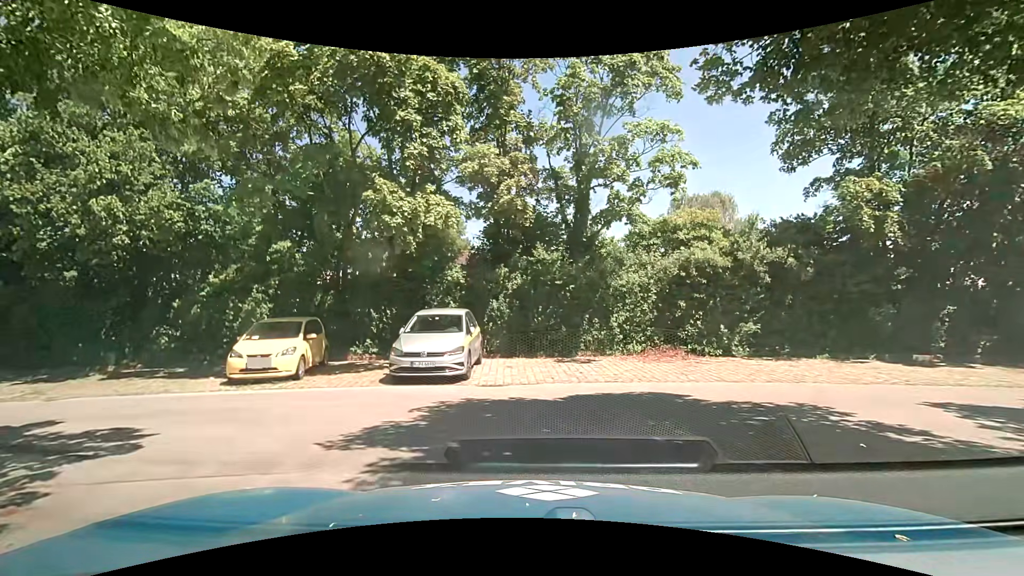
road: residential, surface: asphalt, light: Day
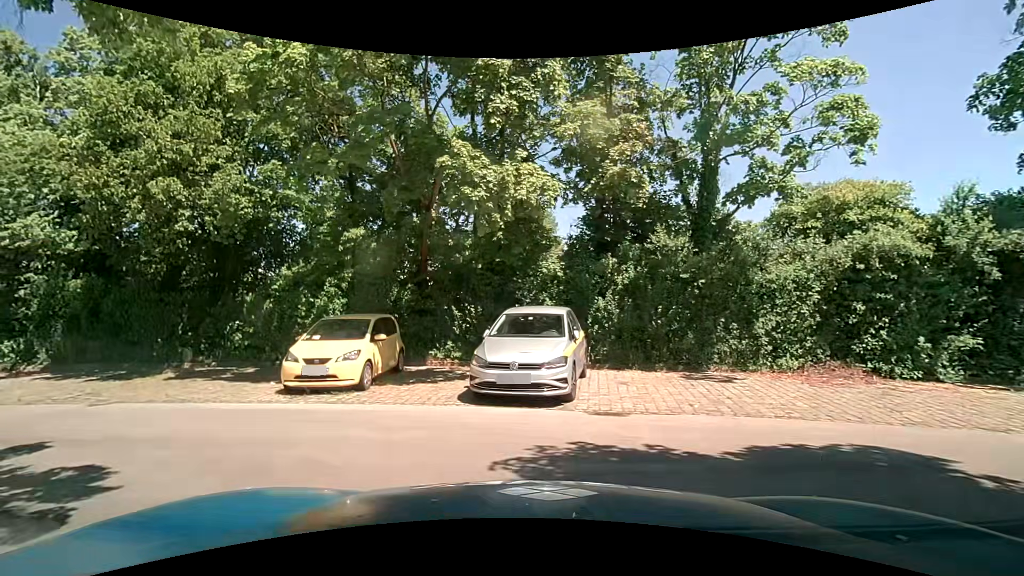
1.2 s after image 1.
(-0.2, +2.8) m; -9°
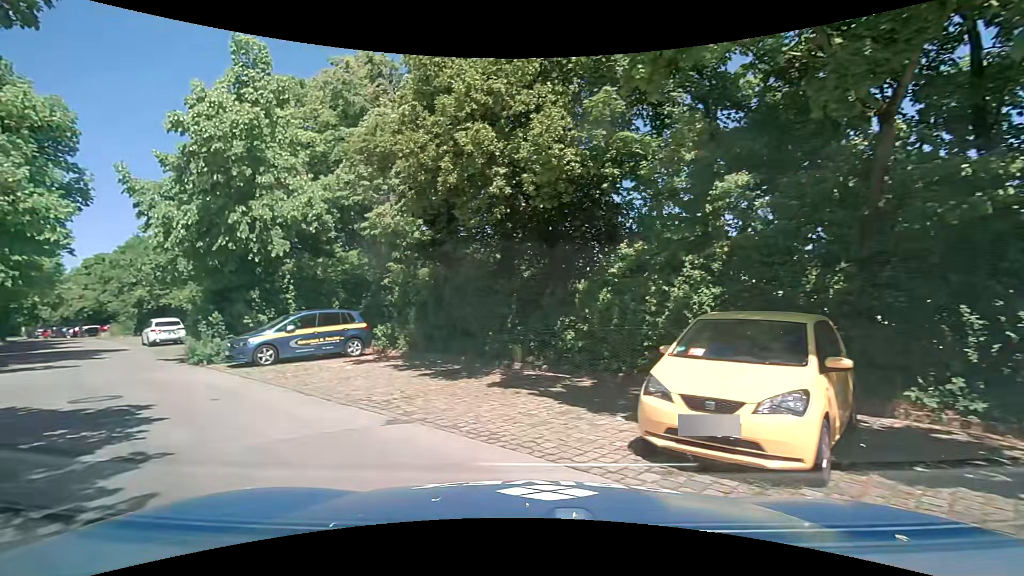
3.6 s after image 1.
(-1.5, +5.1) m; -34°
